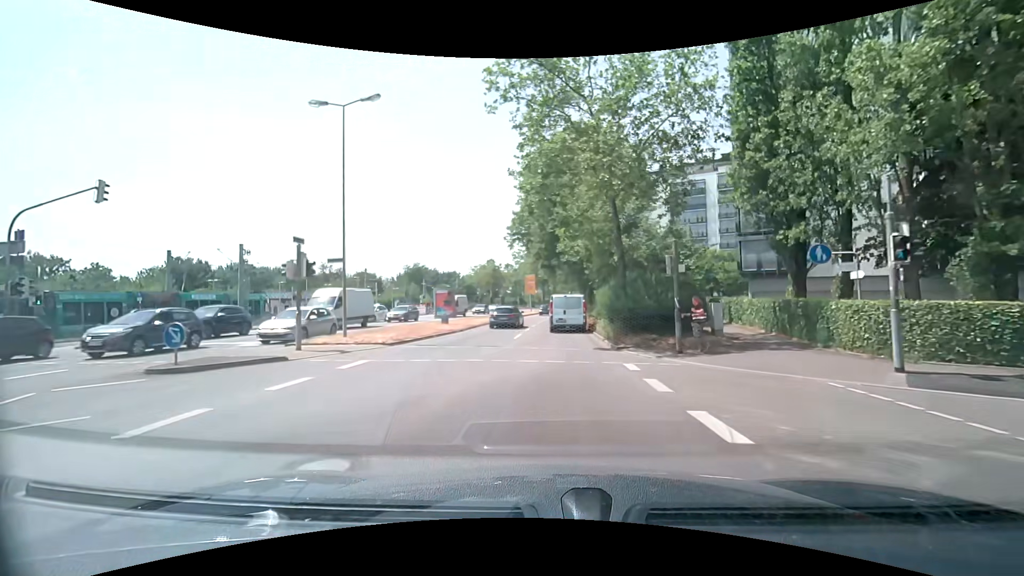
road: secondary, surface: asphalt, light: Day
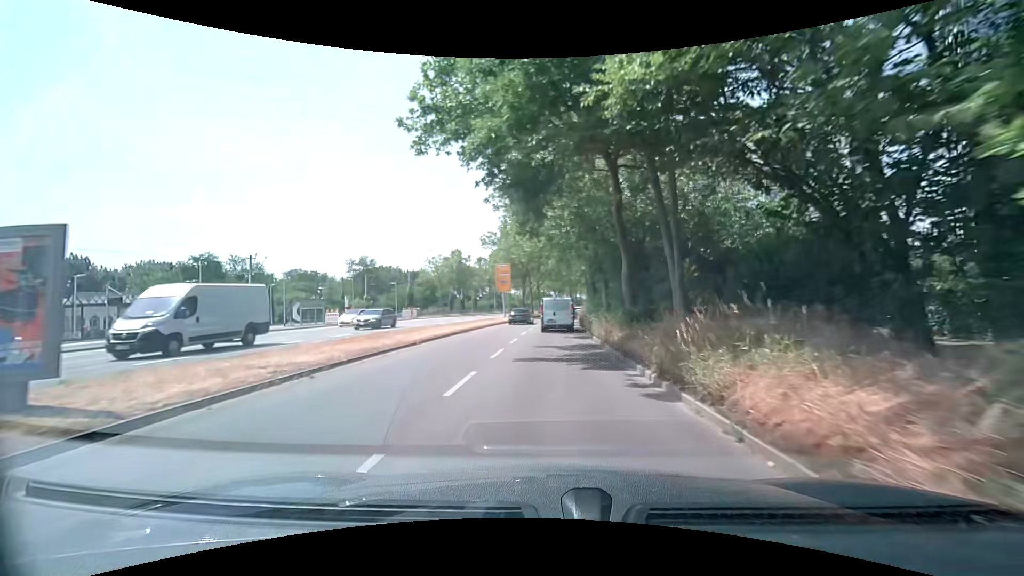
(0.0, +25.9) m; +2°
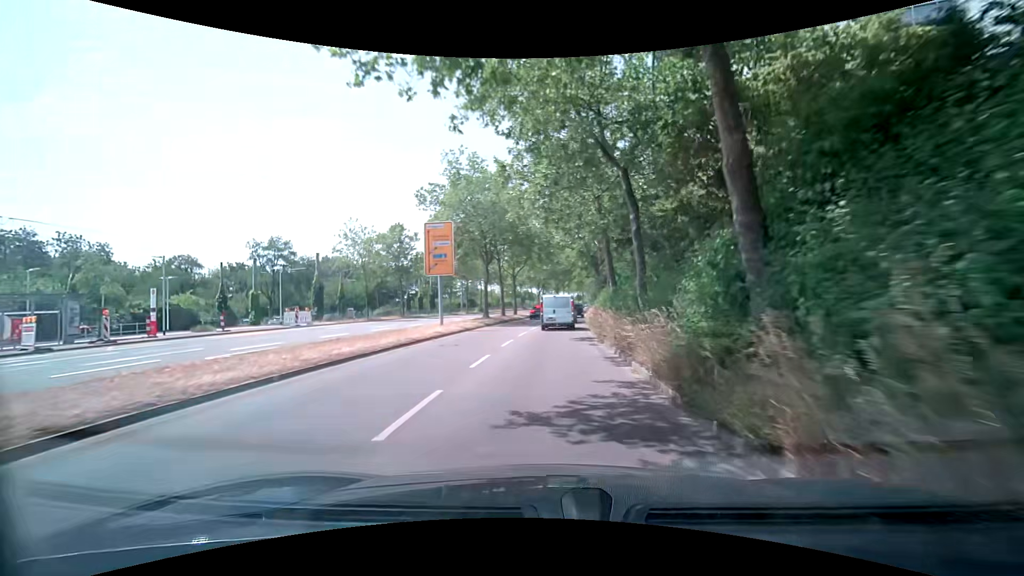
(+0.2, +26.7) m; +1°
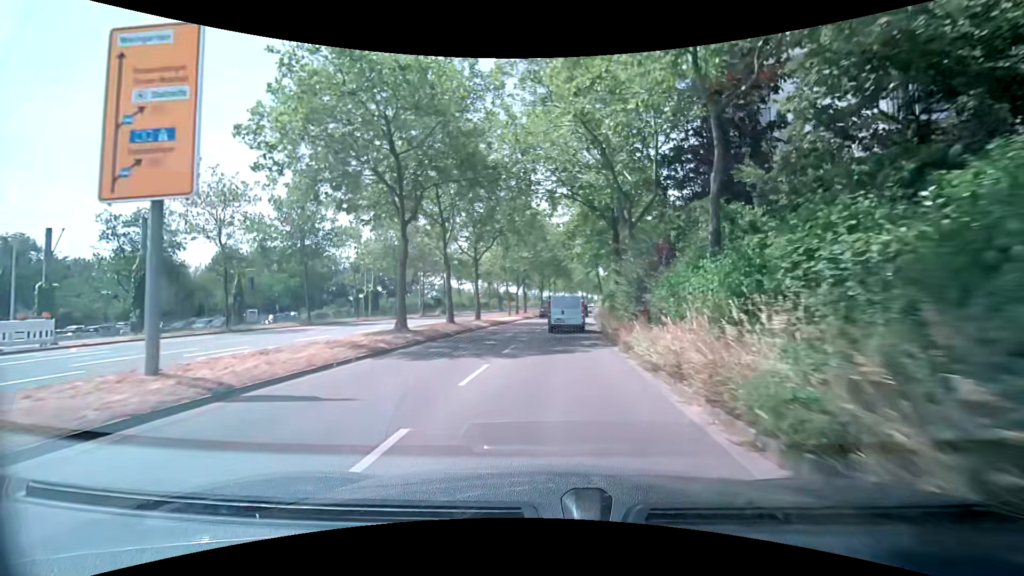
(+0.3, +20.5) m; +2°
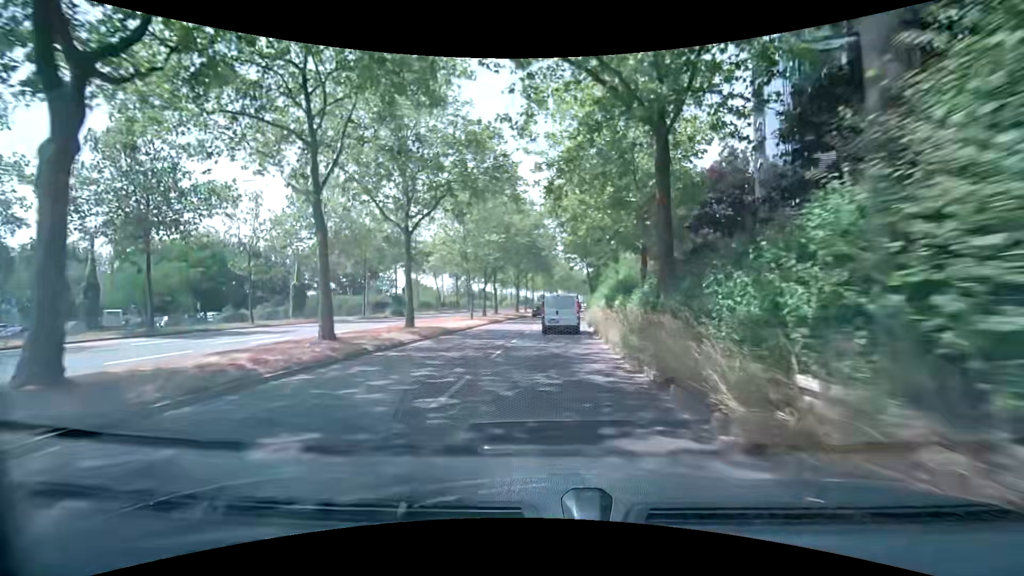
(+0.3, +13.8) m; +3°
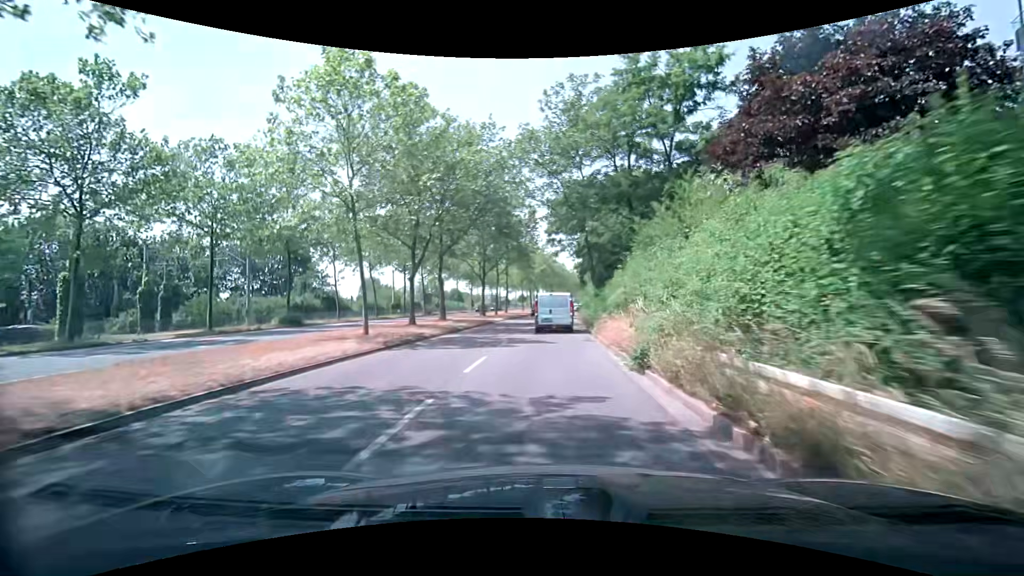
(+0.4, +20.5) m; +2°
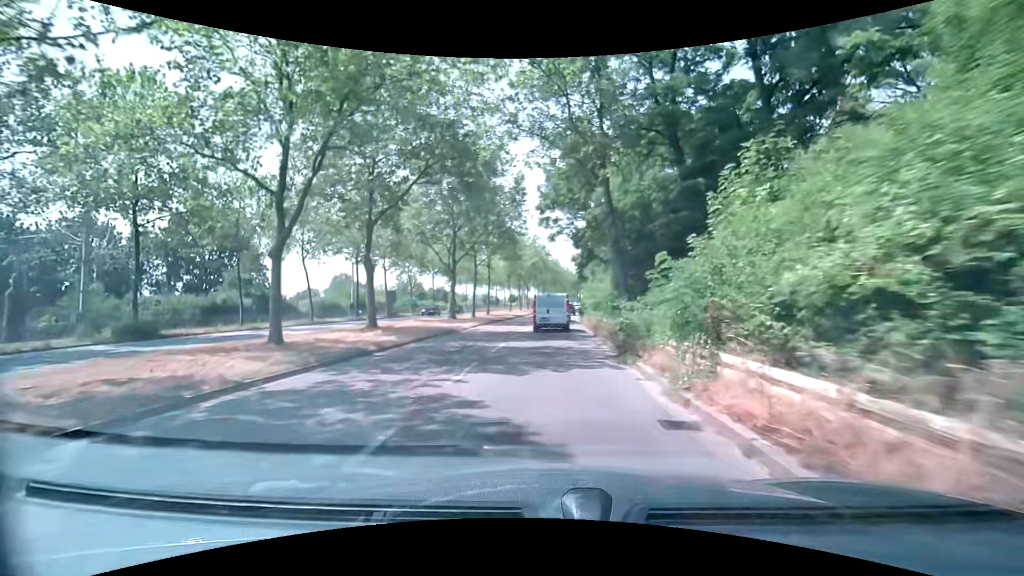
(+0.2, +13.6) m; +1°
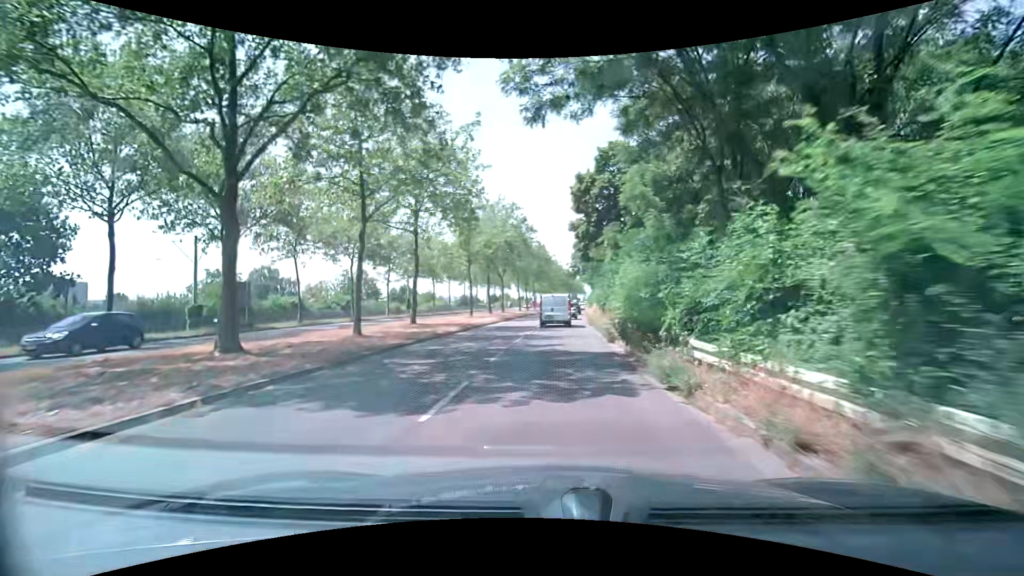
(+0.8, +26.8) m; +2°
(0, +10) (0, +20) (0, +30) (+1, +40) (+2, +50) (+3, +60) (+4, +70) (+5, +80) (+5, +90) (+6, +100) m
